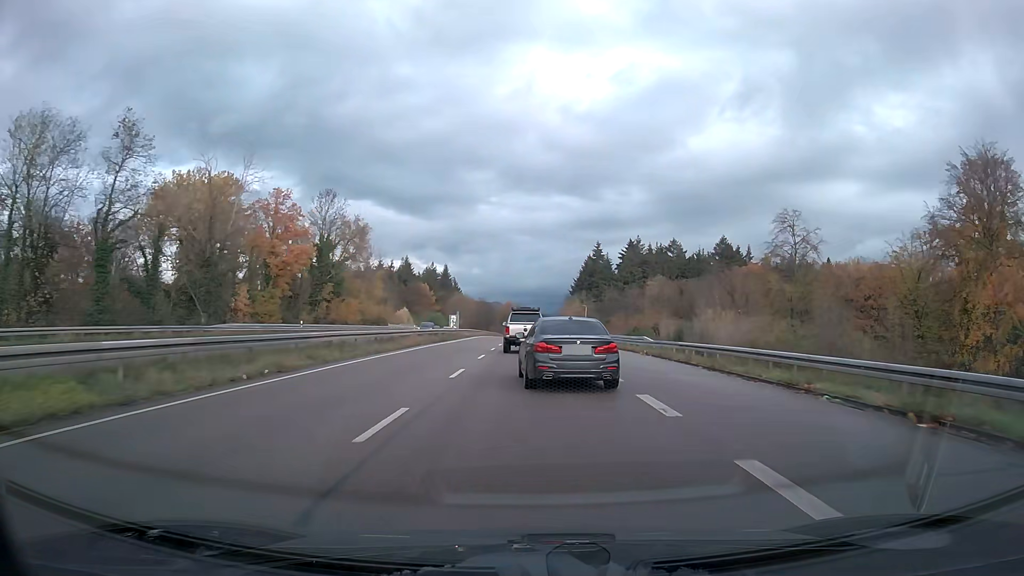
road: trunk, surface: asphalt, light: Day
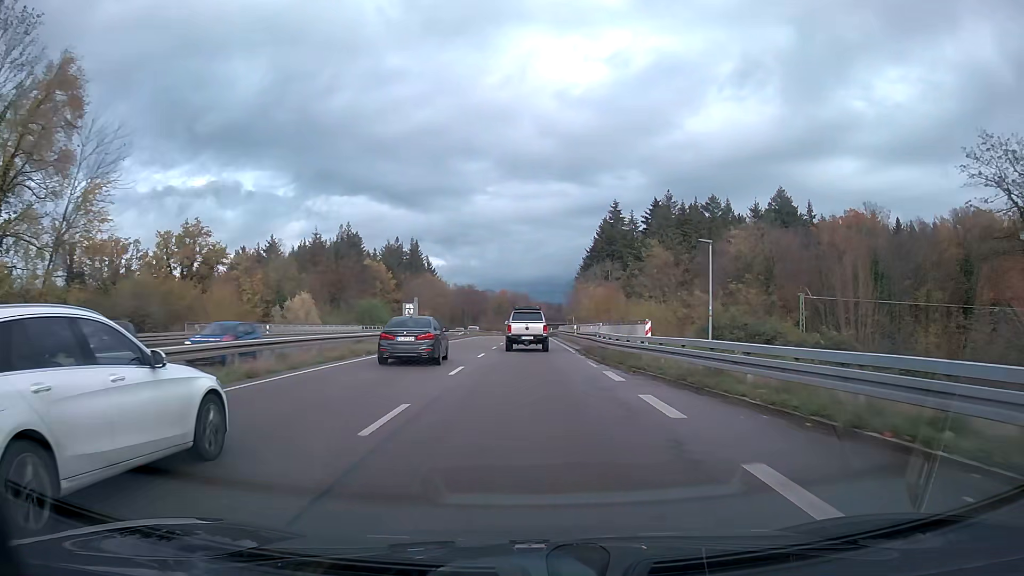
(+0.1, +61.8) m; 0°
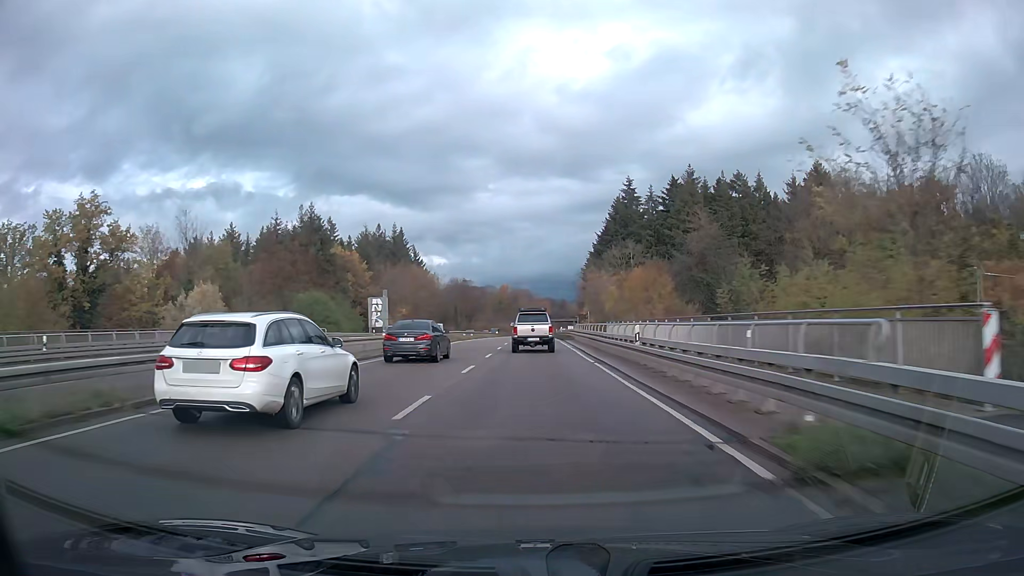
(-0.1, +25.0) m; 0°
